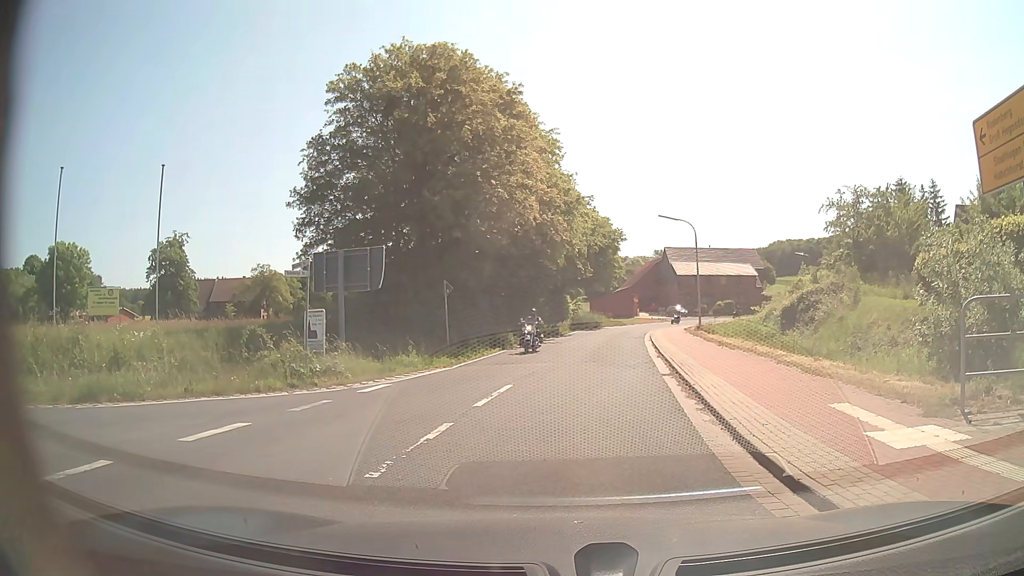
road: secondary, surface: asphalt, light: Day
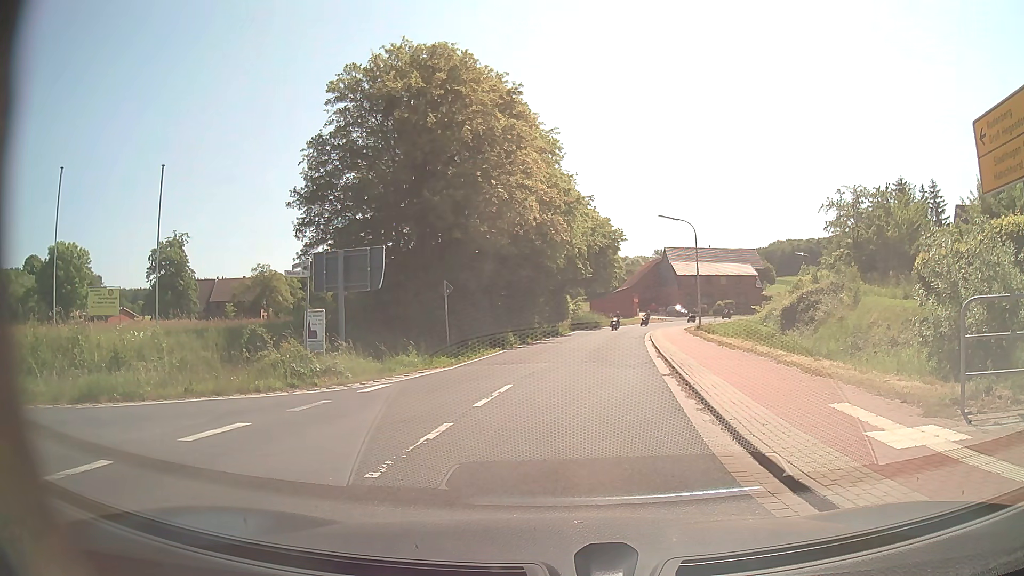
(0.0, 0.0) m; 0°
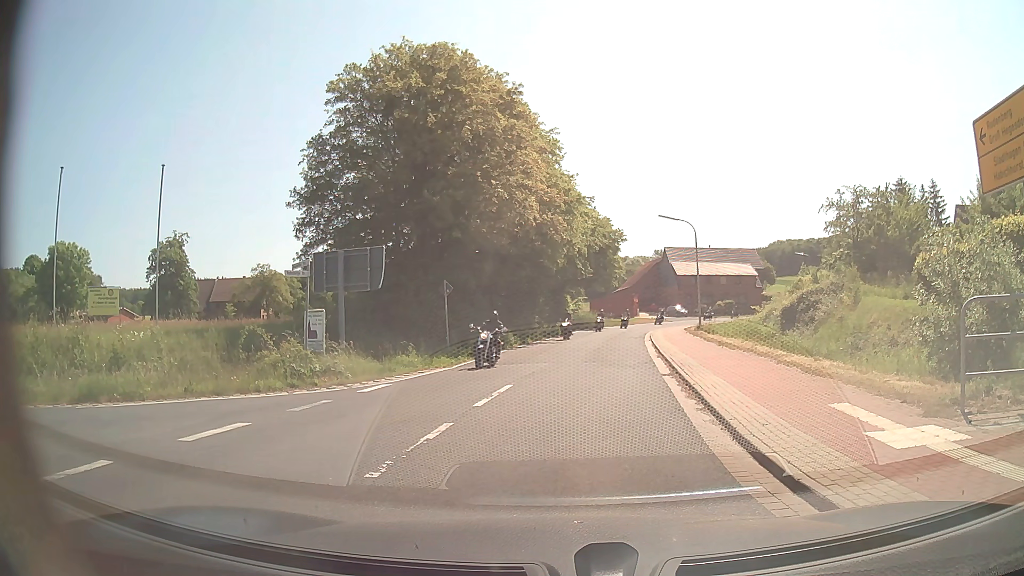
(0.0, 0.0) m; 0°
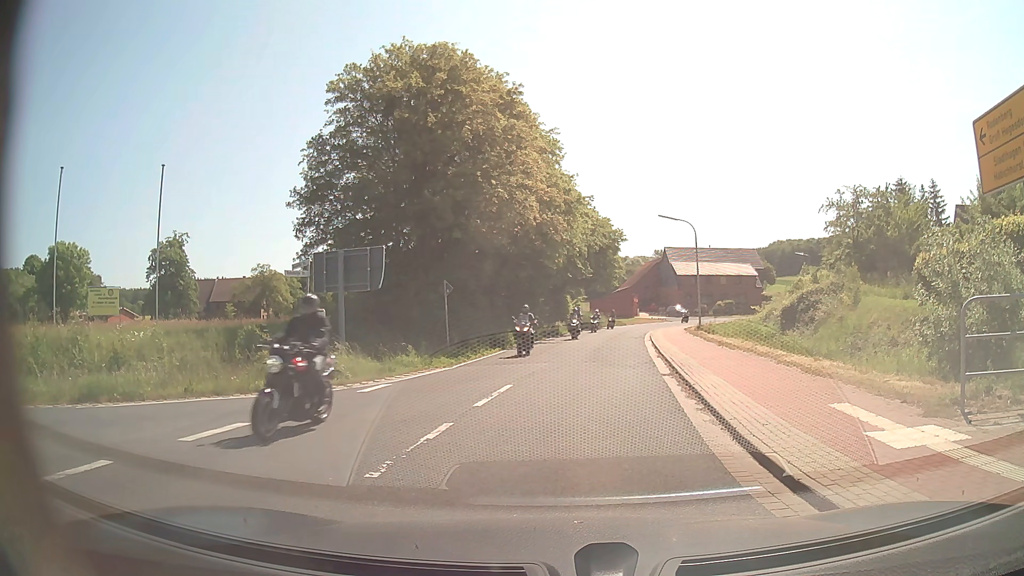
(0.0, 0.0) m; 0°
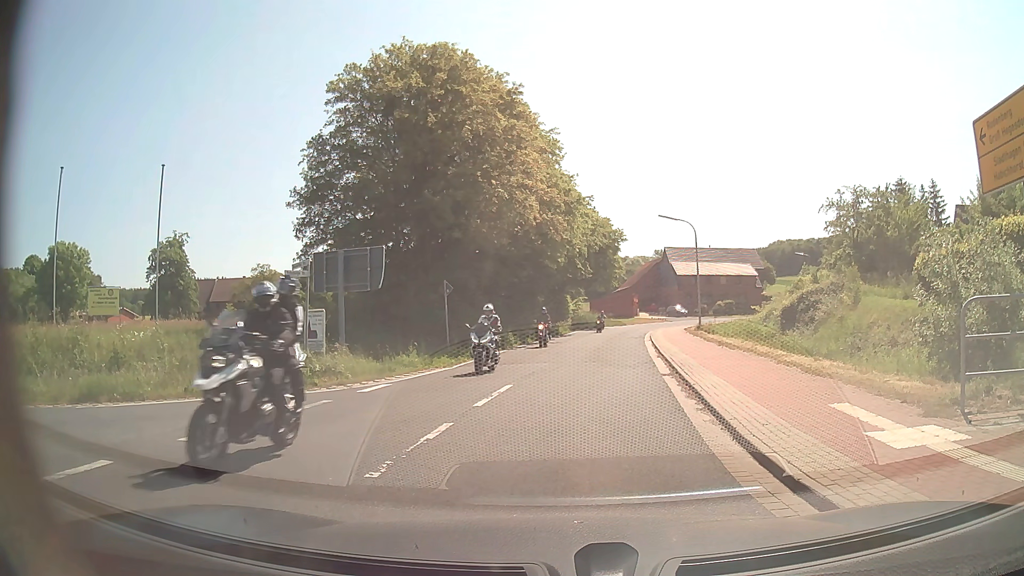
(0.0, 0.0) m; 0°
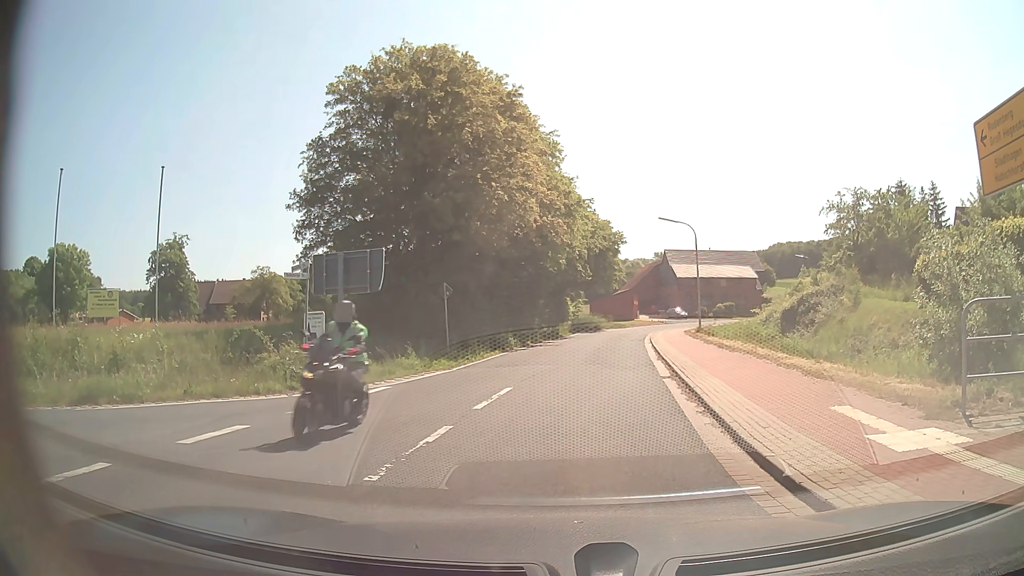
(0.0, 0.0) m; 0°
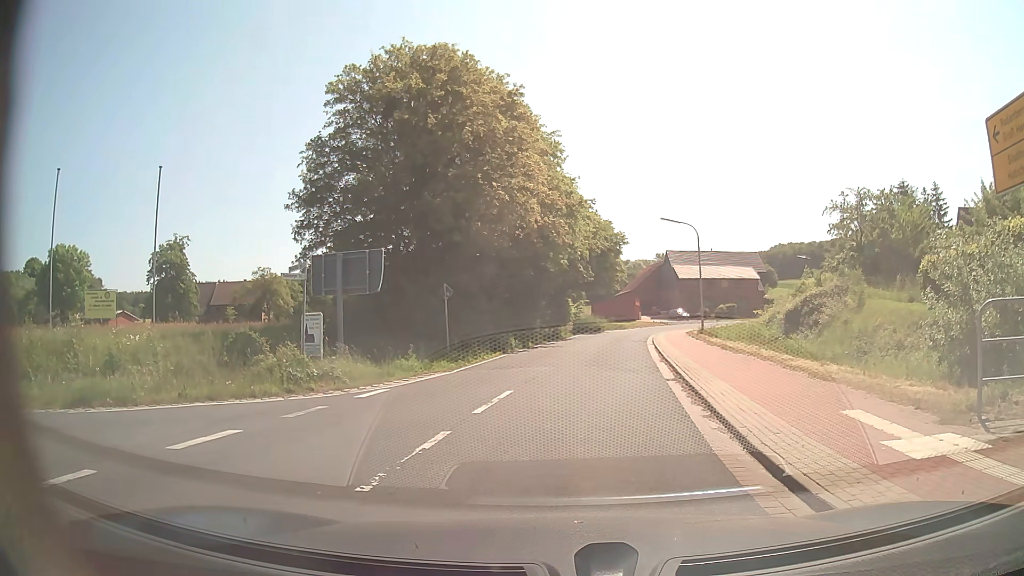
(0.0, +0.3) m; 0°
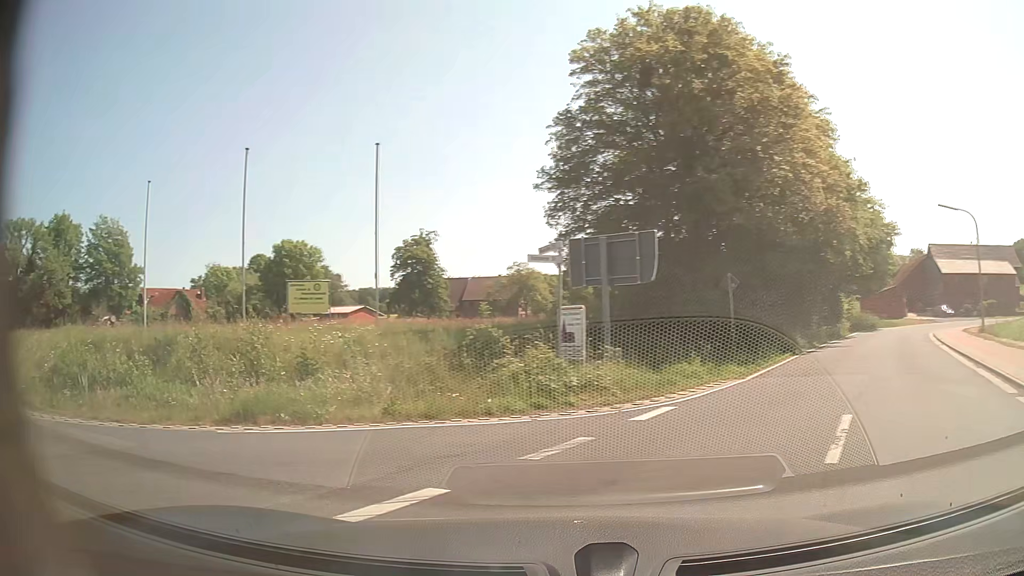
(-0.5, +3.9) m; -22°
